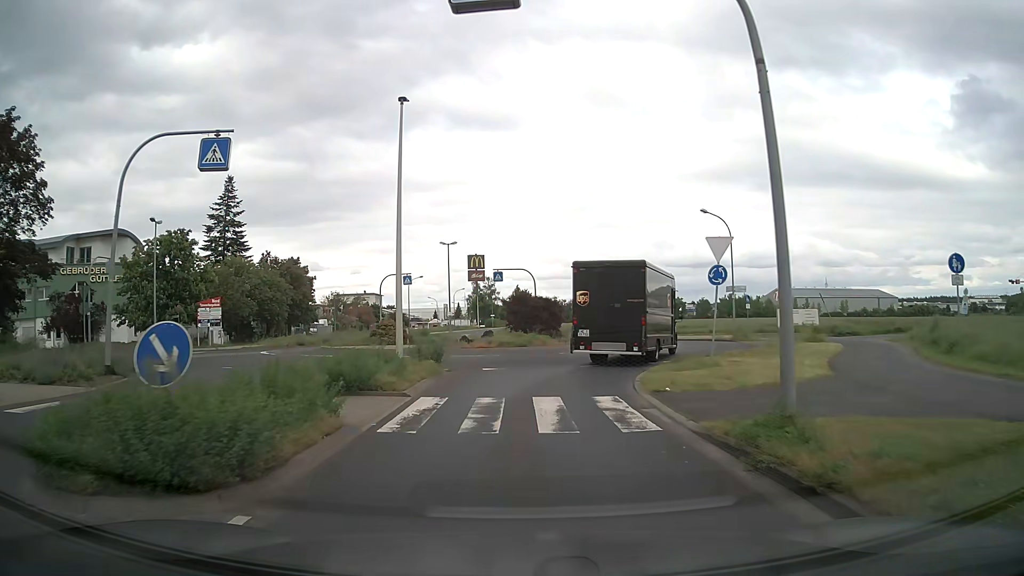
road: tertiary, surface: asphalt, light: Day
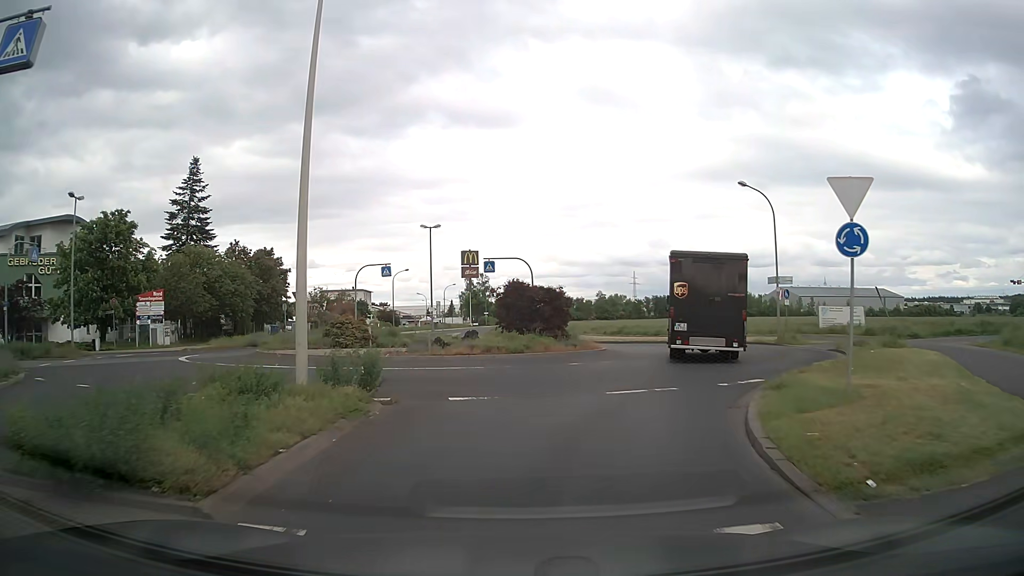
(0.0, +8.0) m; 0°
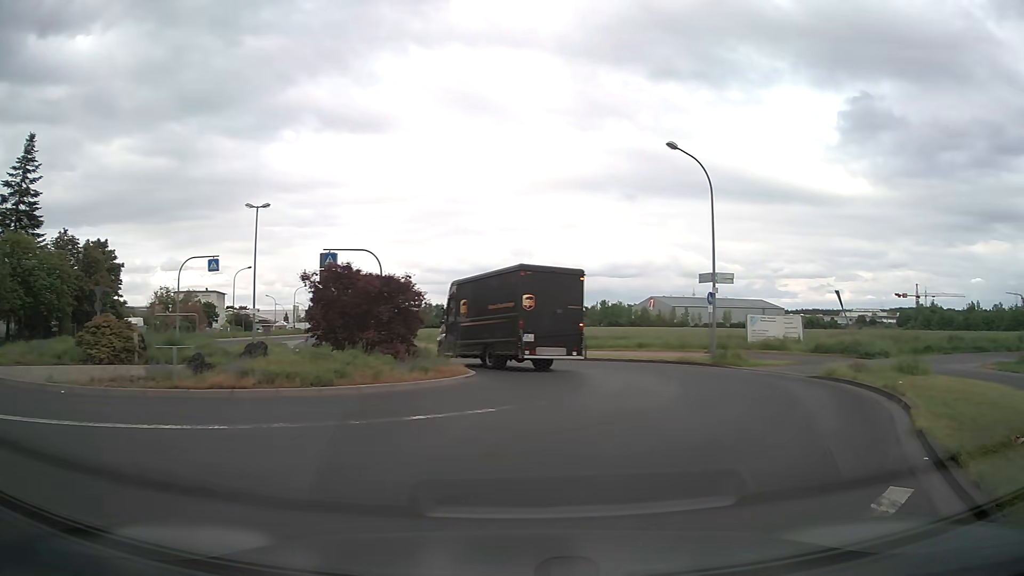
(+0.6, +9.4) m; +12°
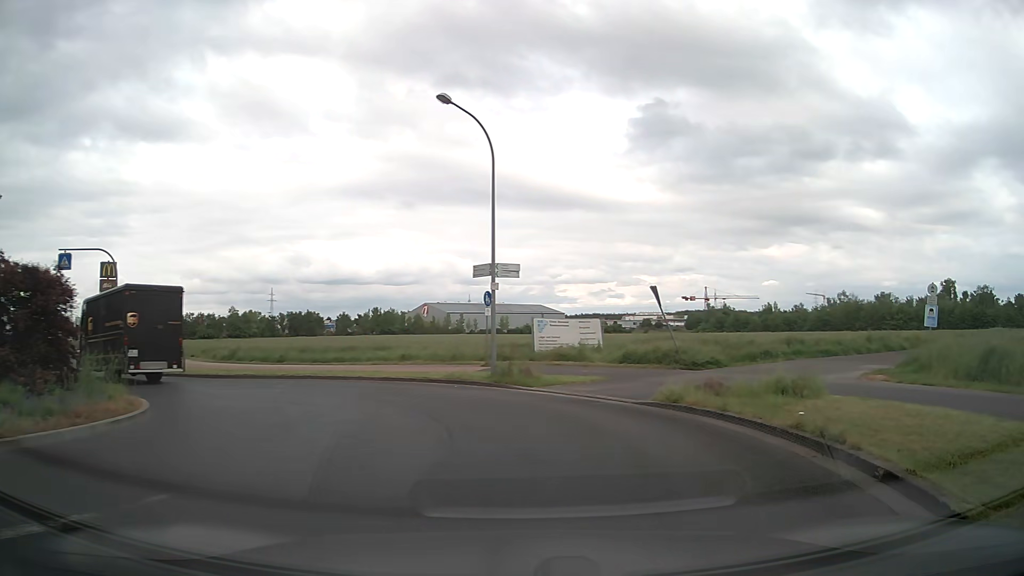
(+1.0, +5.9) m; +19°
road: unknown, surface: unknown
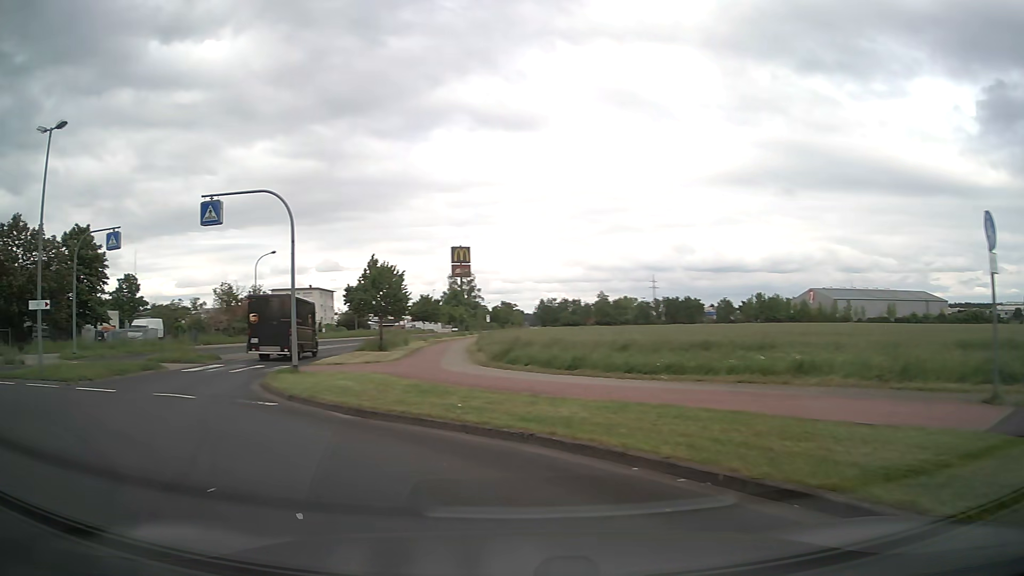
(-2.2, +15.6) m; -34°
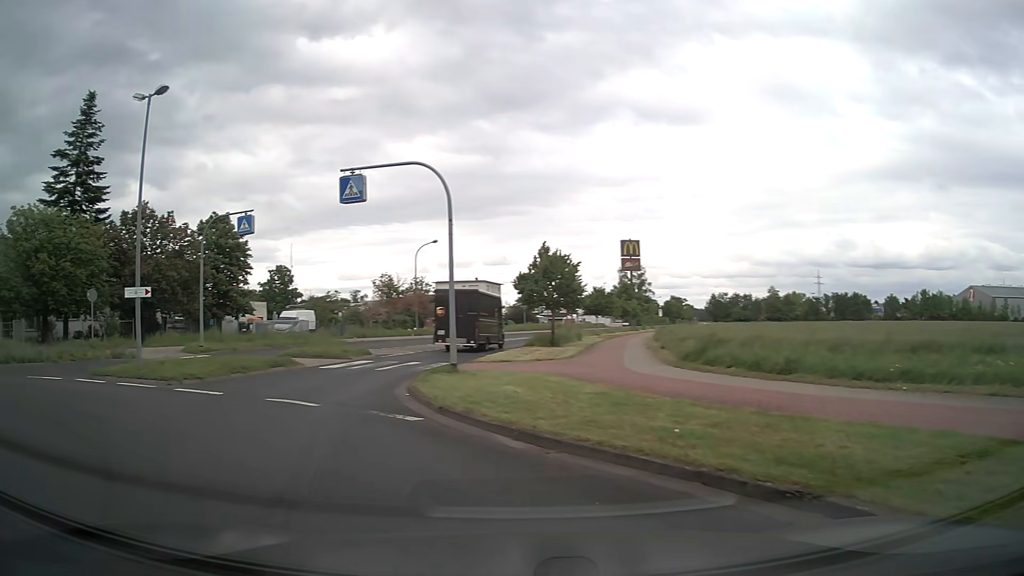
(-0.4, +3.3) m; -15°
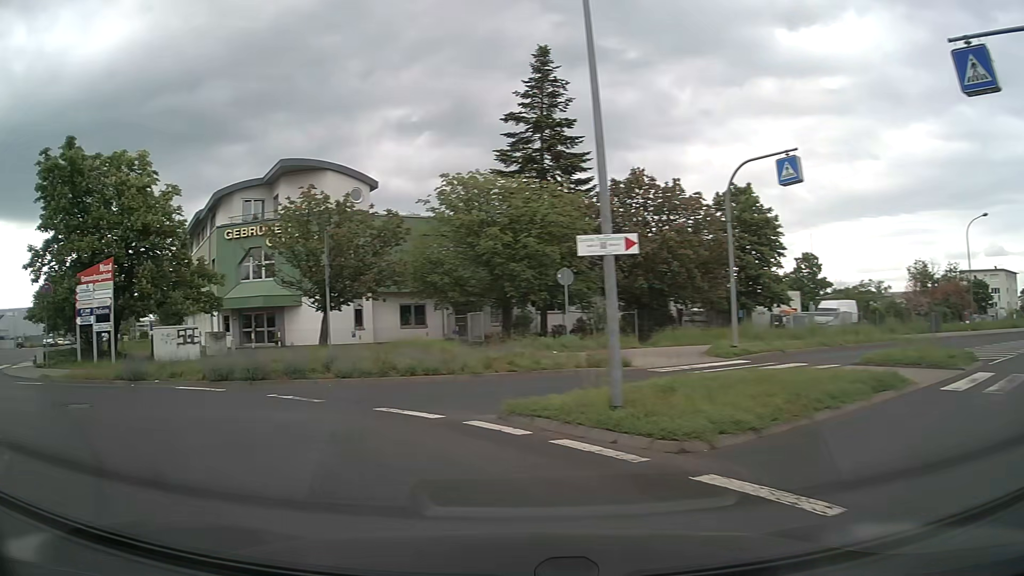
(-3.4, +9.1) m; -43°
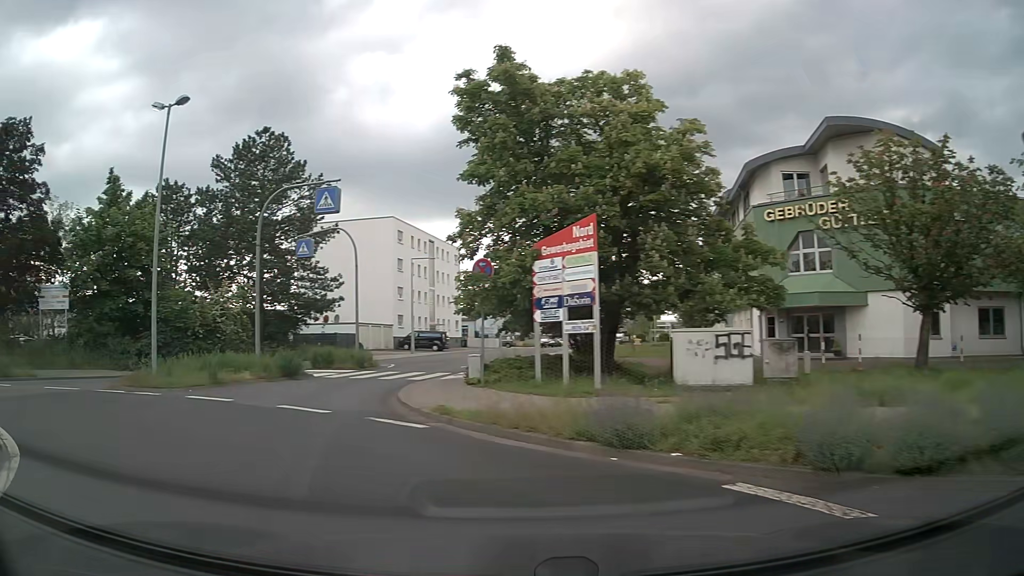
(-3.6, +8.8) m; -45°
